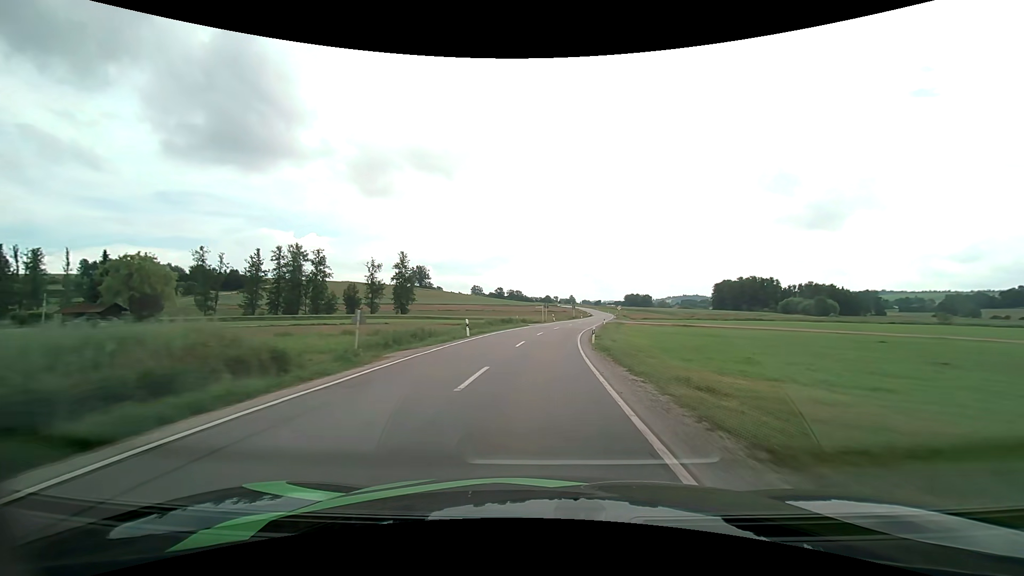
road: secondary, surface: asphalt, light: Day
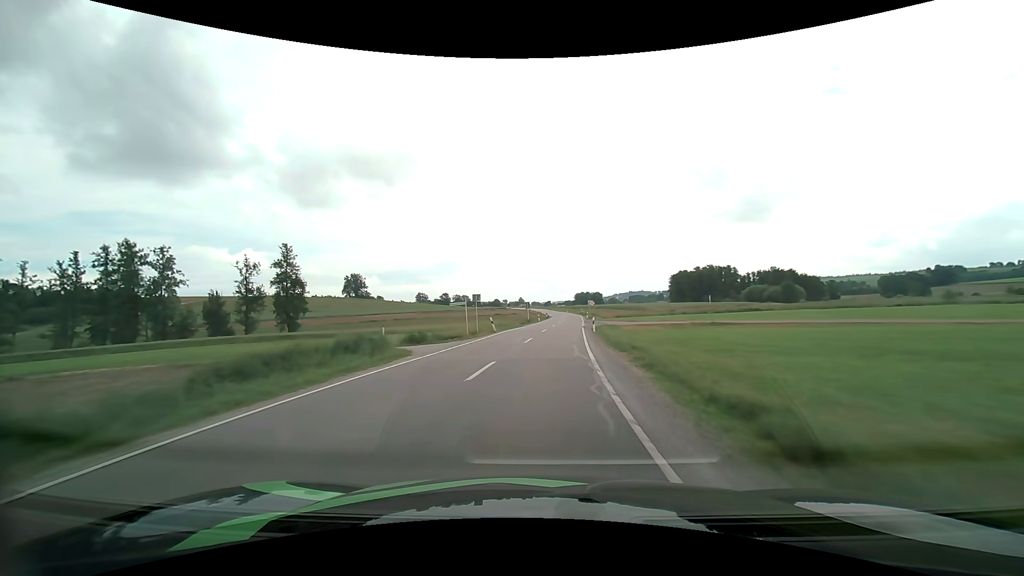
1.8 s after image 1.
(+1.7, +34.9) m; +6°
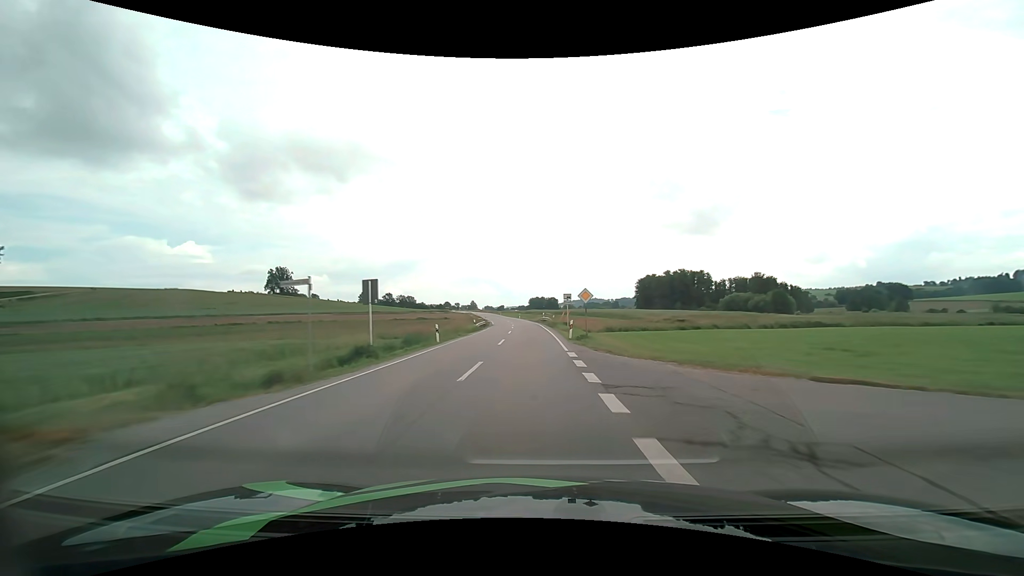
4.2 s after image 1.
(+2.9, +47.8) m; +5°
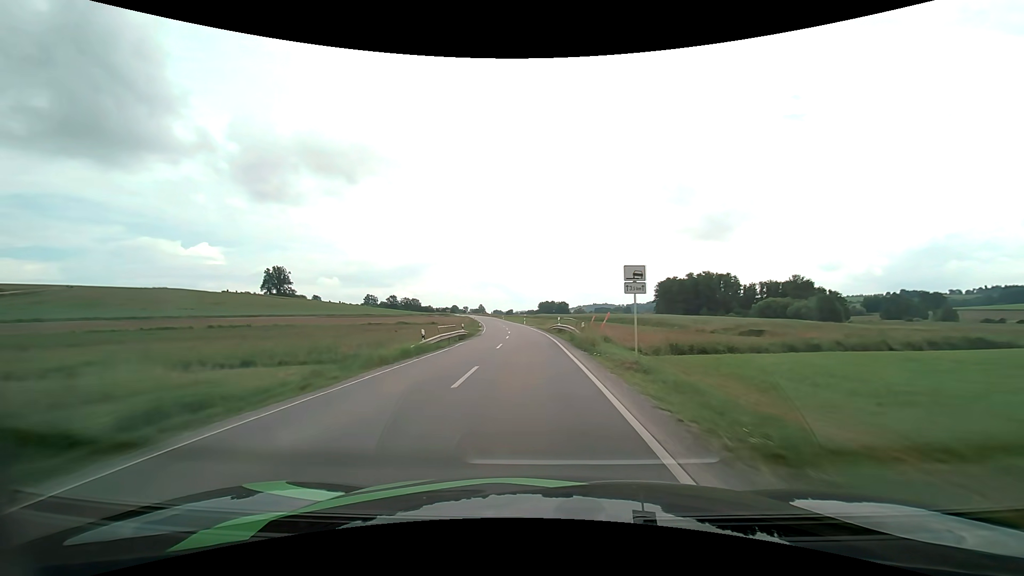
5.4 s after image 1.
(-0.2, +24.3) m; -1°
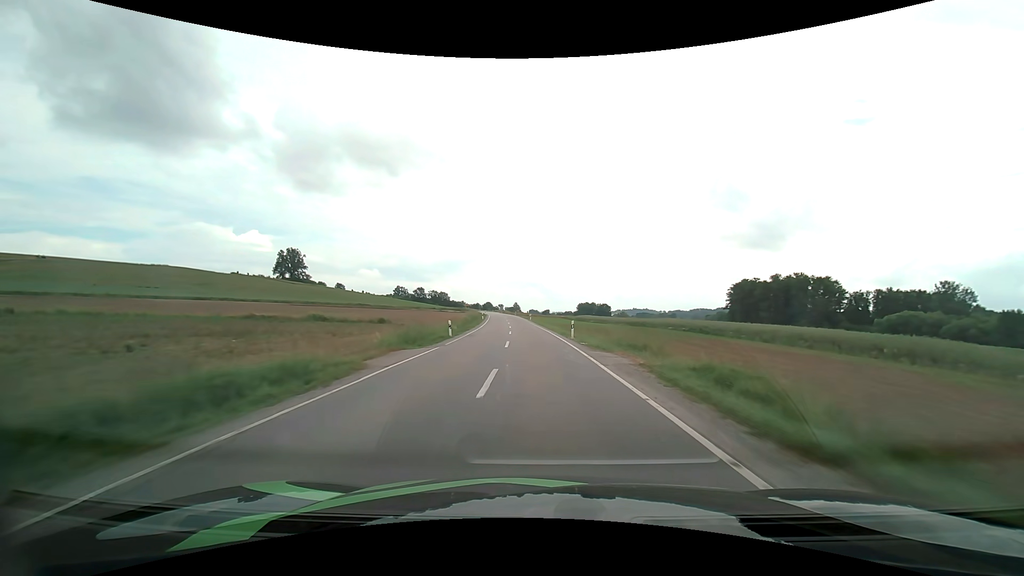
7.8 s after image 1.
(-1.9, +49.5) m; -4°
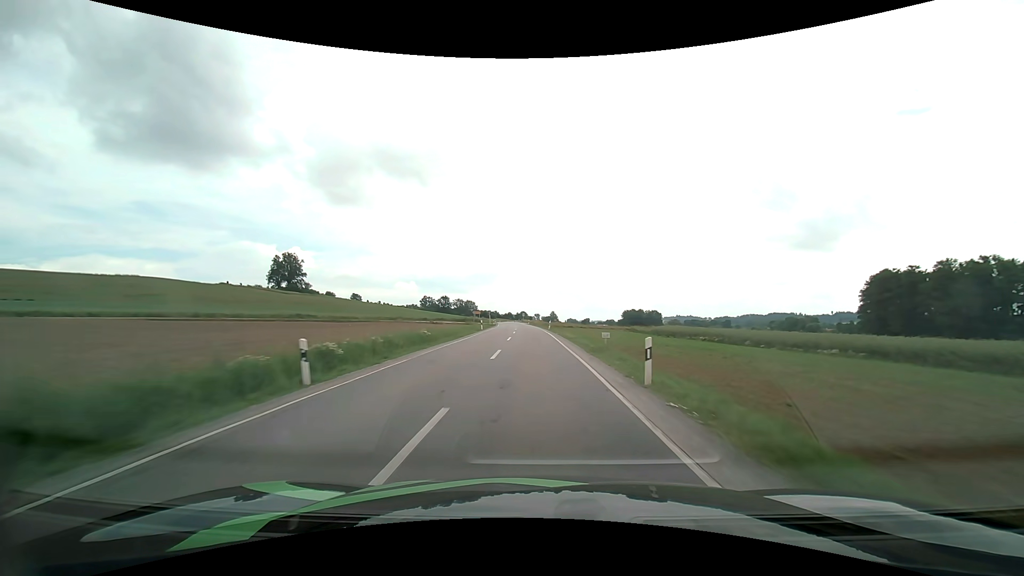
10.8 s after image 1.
(-2.5, +64.5) m; -4°
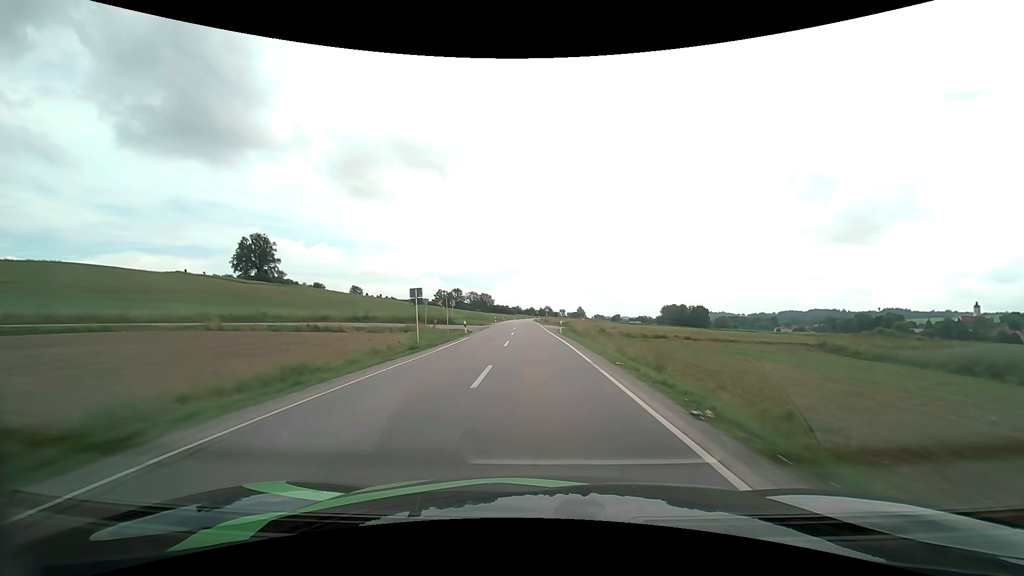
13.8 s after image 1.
(-1.8, +65.7) m; -3°
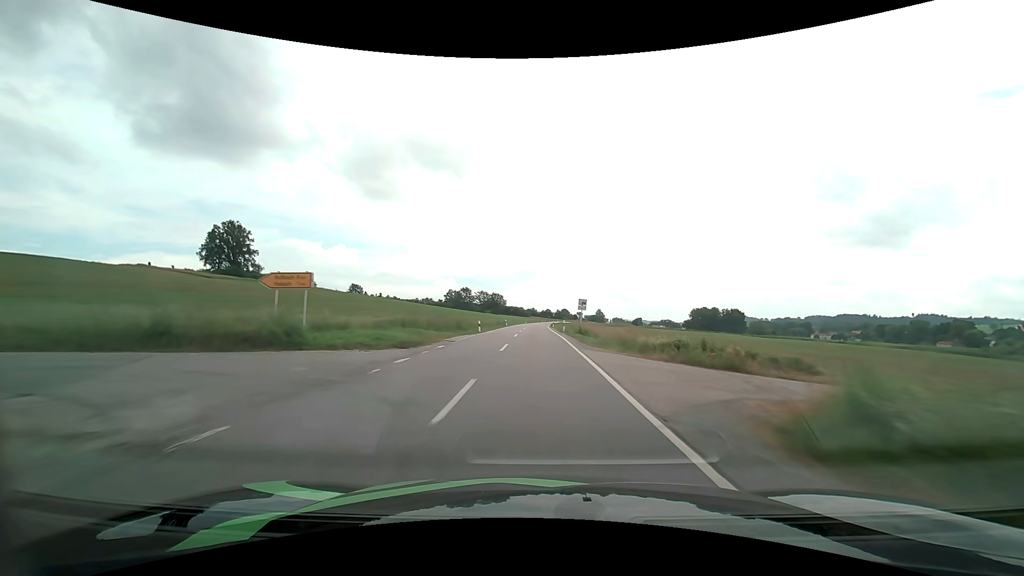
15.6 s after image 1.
(-0.7, +39.5) m; -2°
(0, +10) (0, +20) (0, +30) (0, +40) (0, +50) (0, +60) (0, +70) (0, +80) (0, +90) (+1, +100) m
